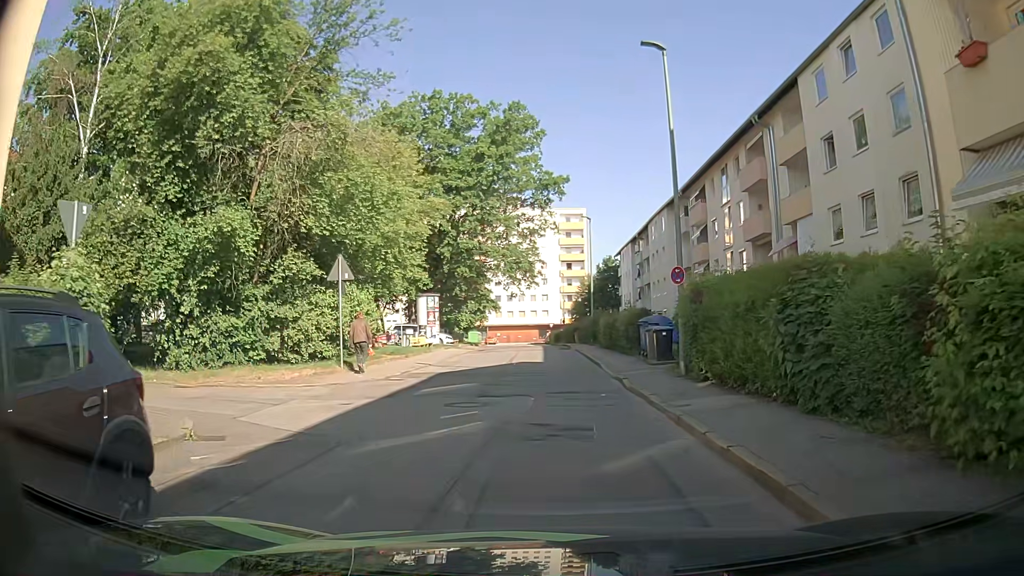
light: Day
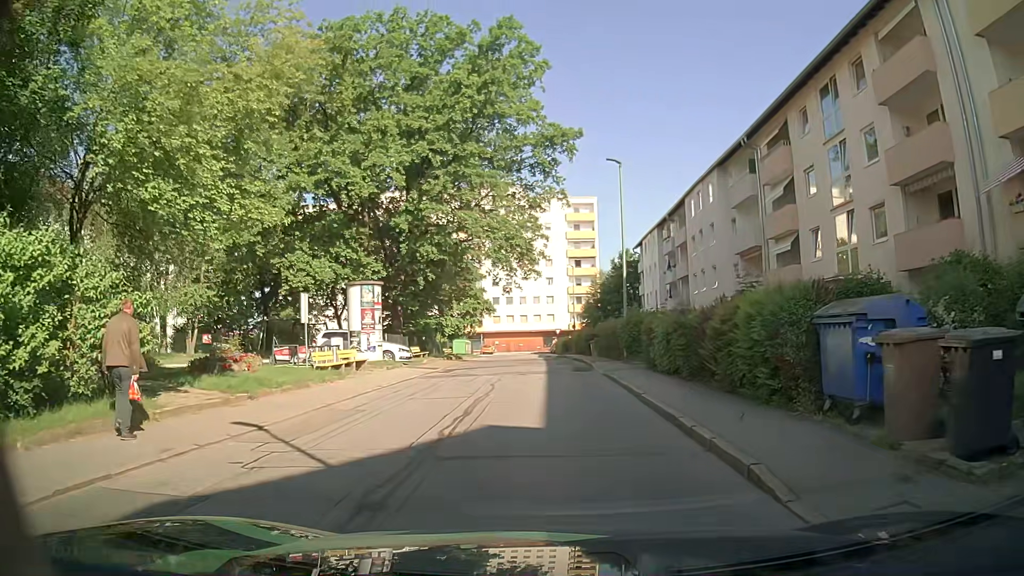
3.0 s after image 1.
(-0.3, +16.0) m; 0°
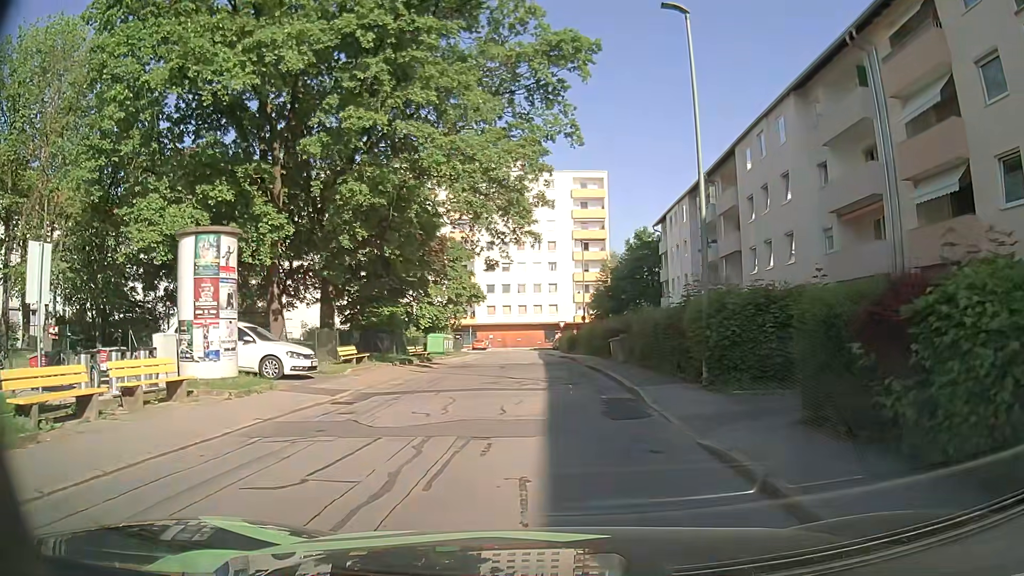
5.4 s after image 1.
(-0.4, +13.4) m; -2°
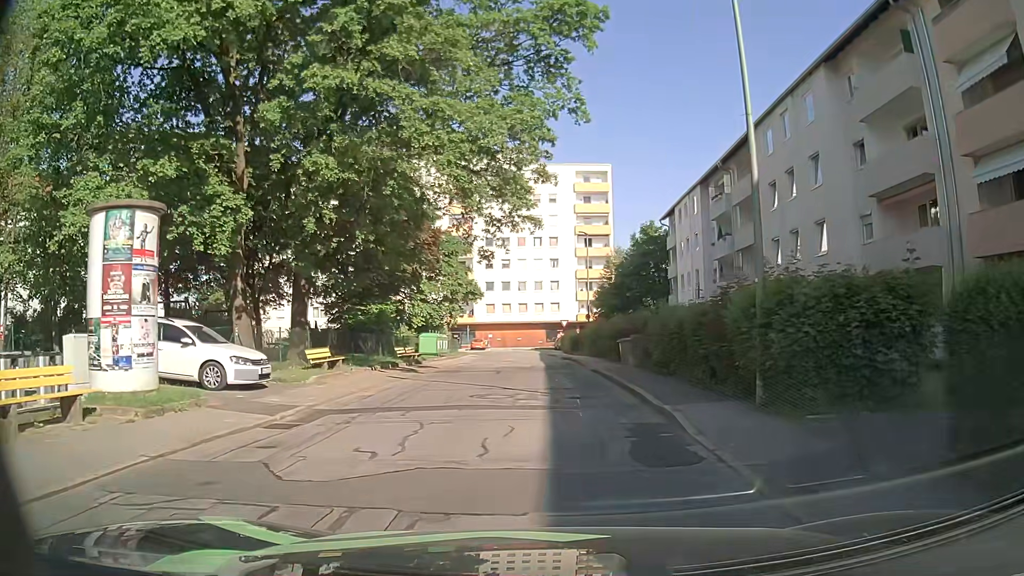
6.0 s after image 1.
(0.0, +3.4) m; +1°
